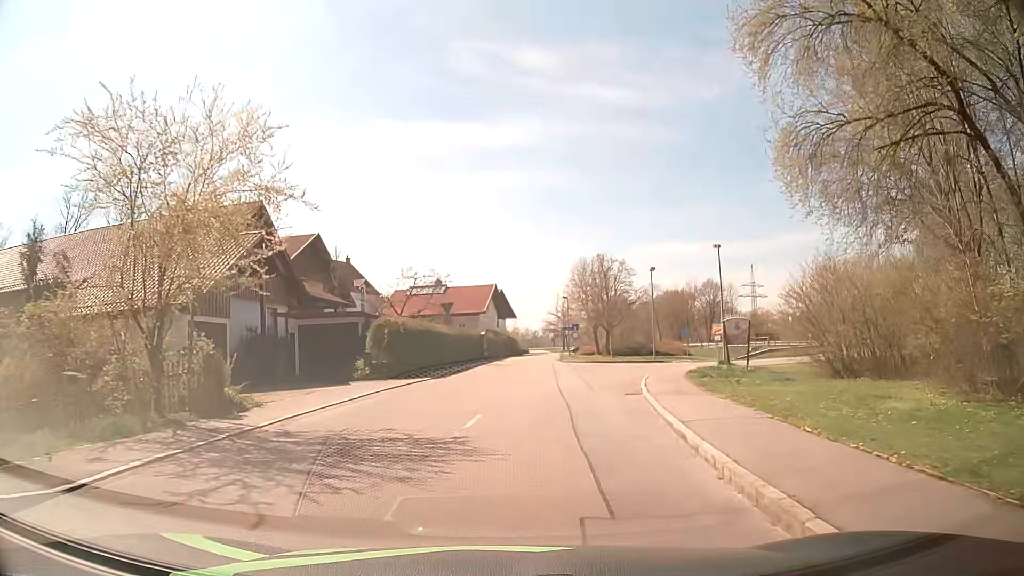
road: residential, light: Day
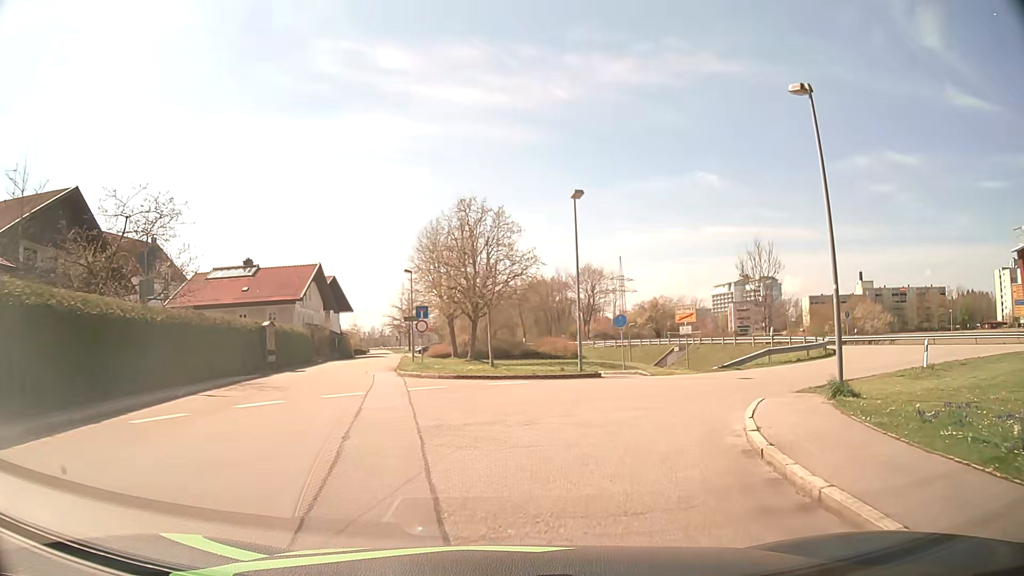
(+2.2, +23.0) m; +12°
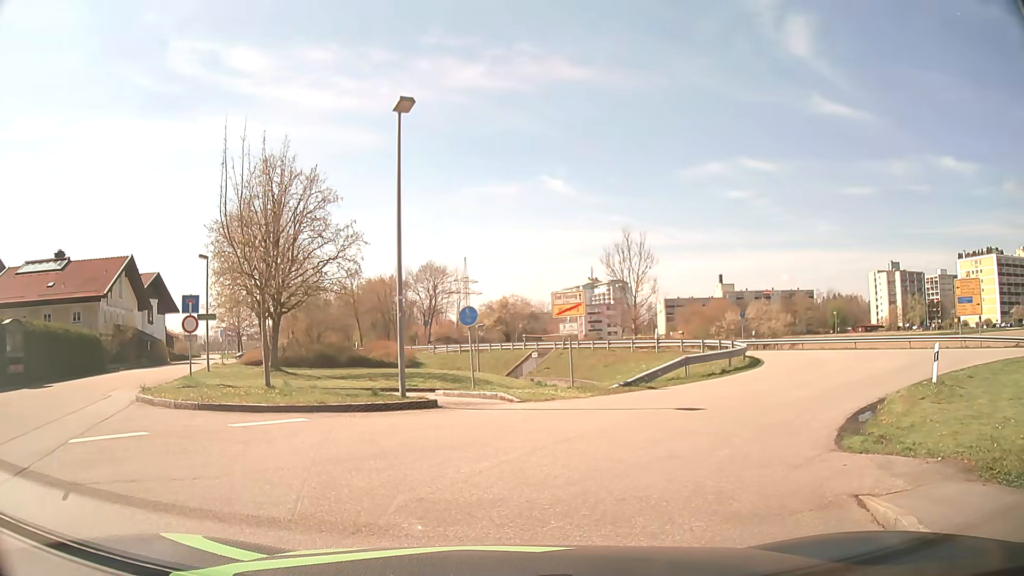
(+1.1, +8.8) m; +15°
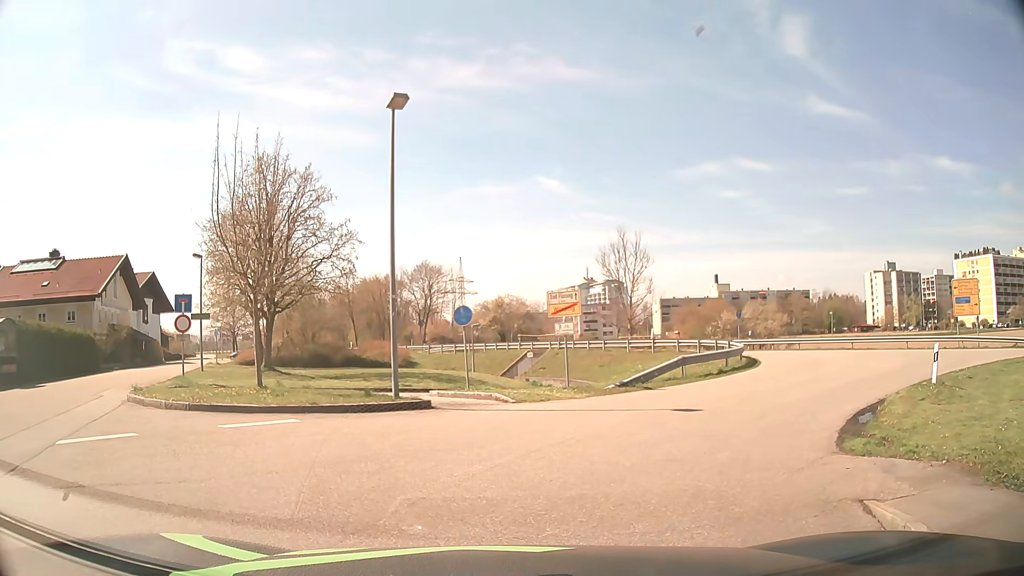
(0.0, +0.2) m; 0°
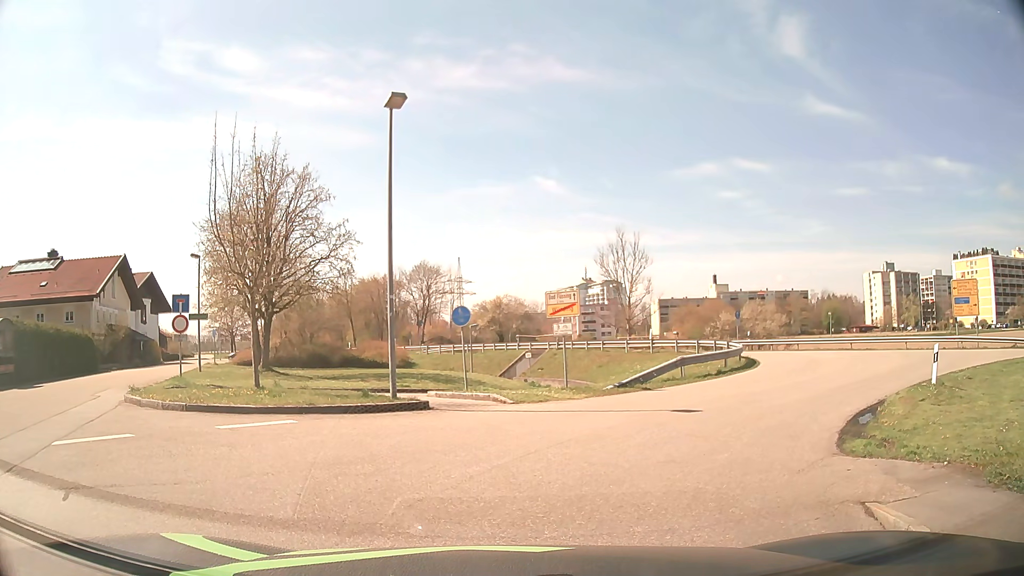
(0.0, +0.1) m; 0°
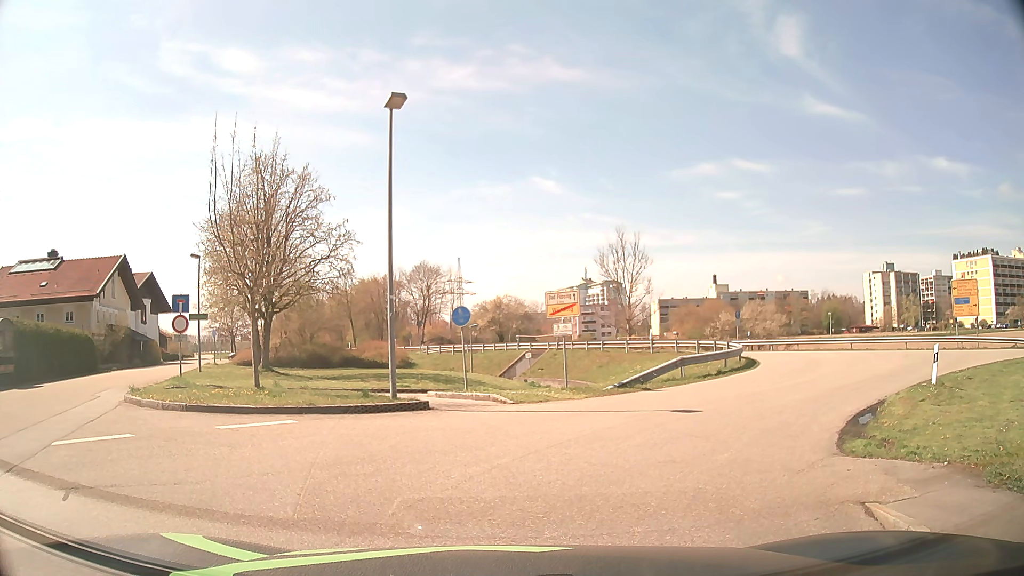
(0.0, 0.0) m; 0°
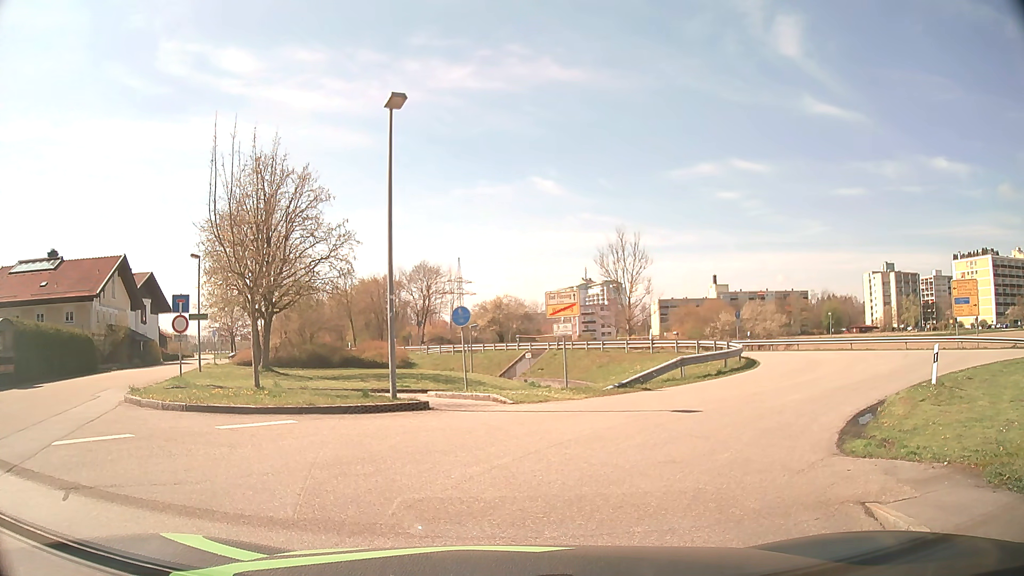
(0.0, 0.0) m; 0°
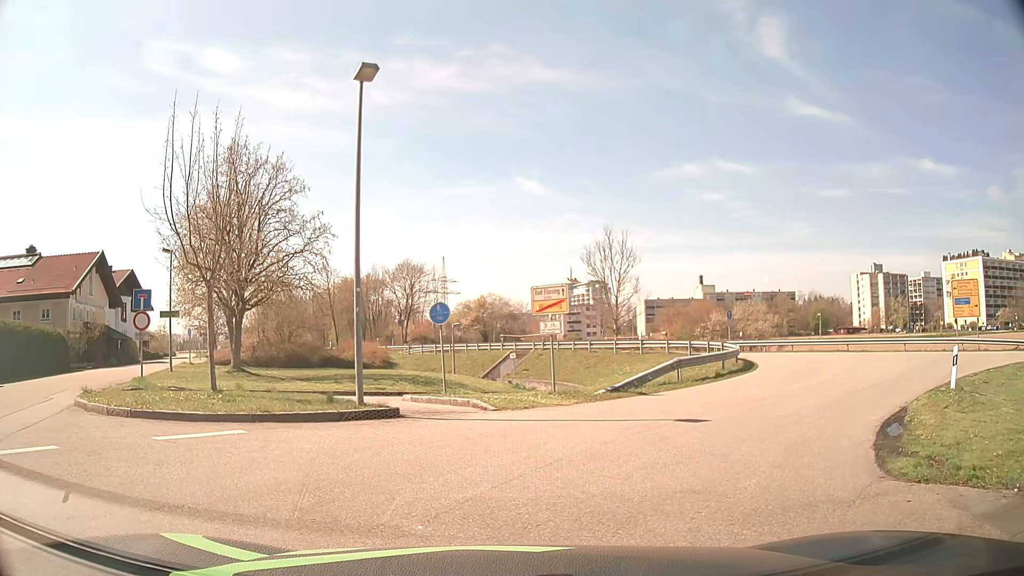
(0.0, +1.6) m; +2°
